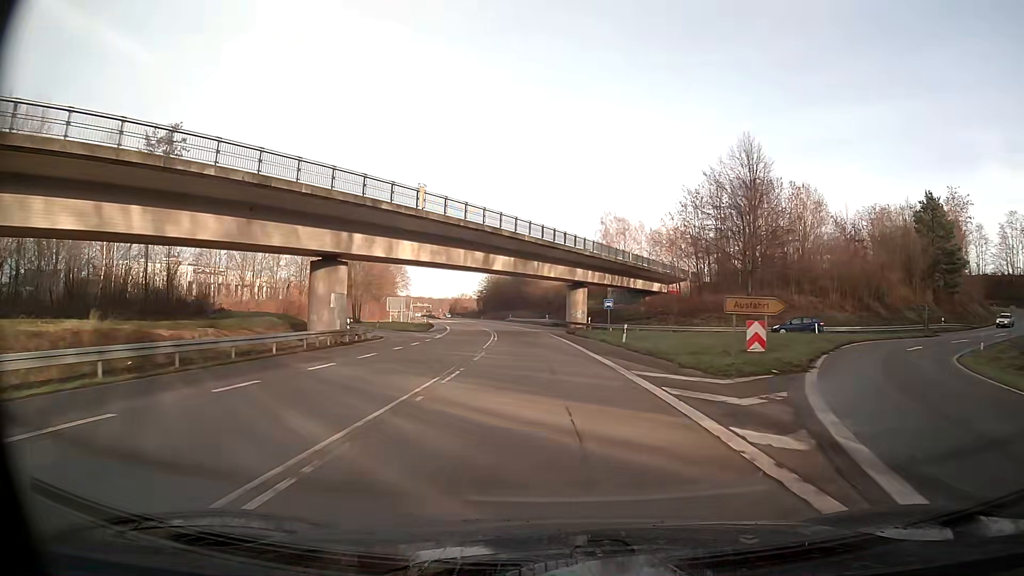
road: primary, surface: asphalt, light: Day
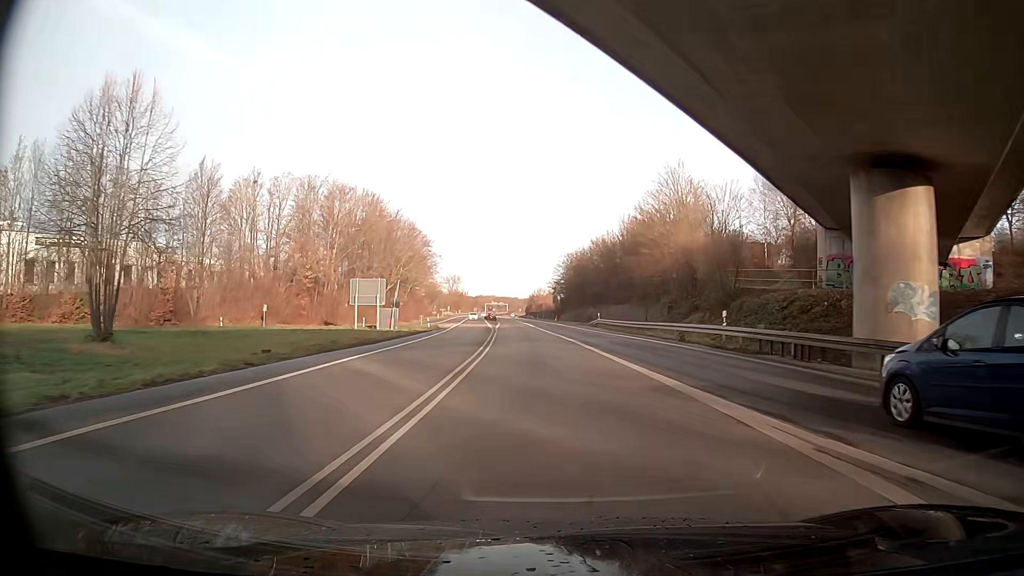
(-4.0, +62.5) m; -8°
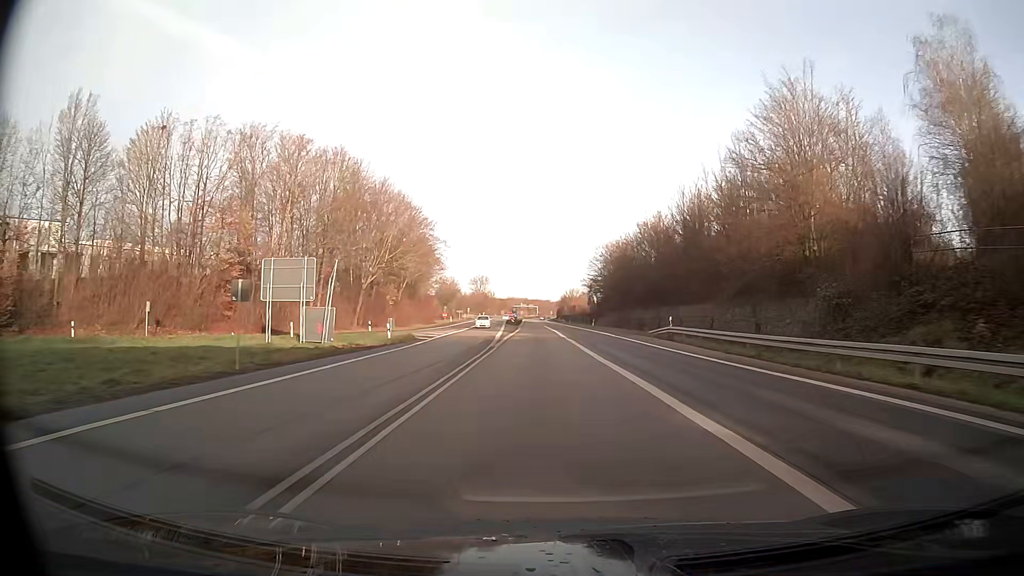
(-0.6, +25.4) m; -2°
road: trunk
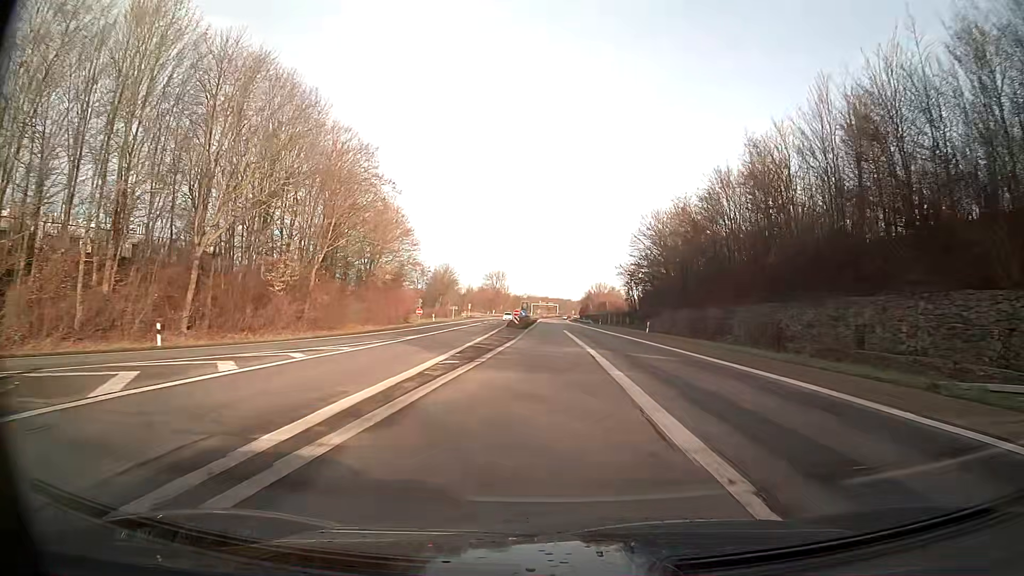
(-0.6, +38.4) m; -2°
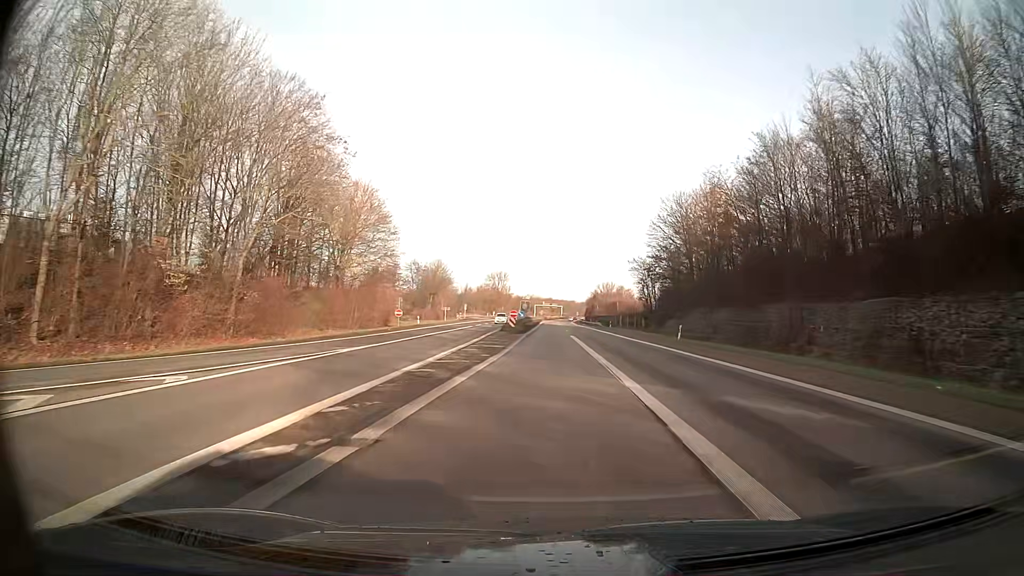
(0.0, +12.9) m; 0°
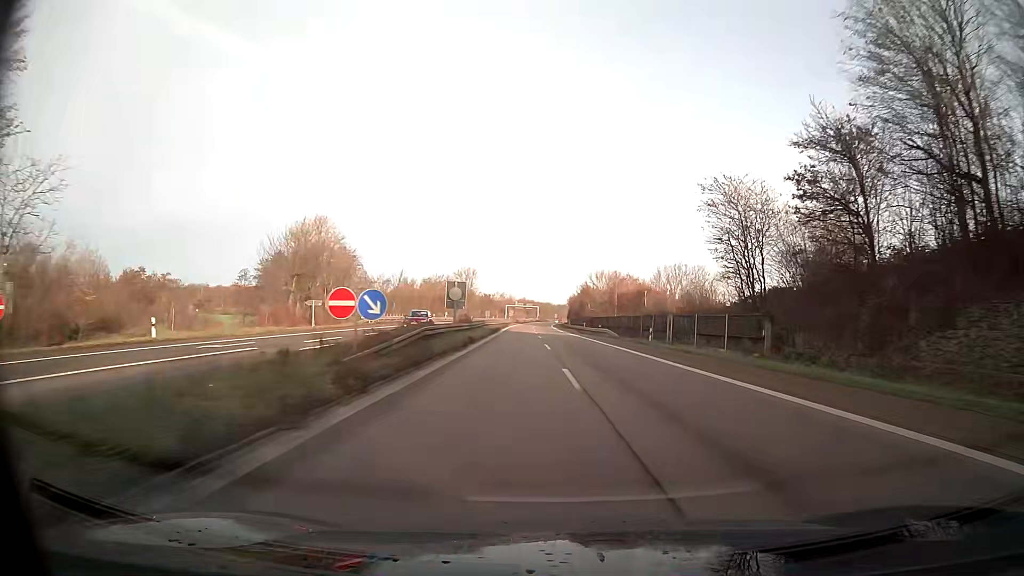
(+0.7, +53.1) m; +2°
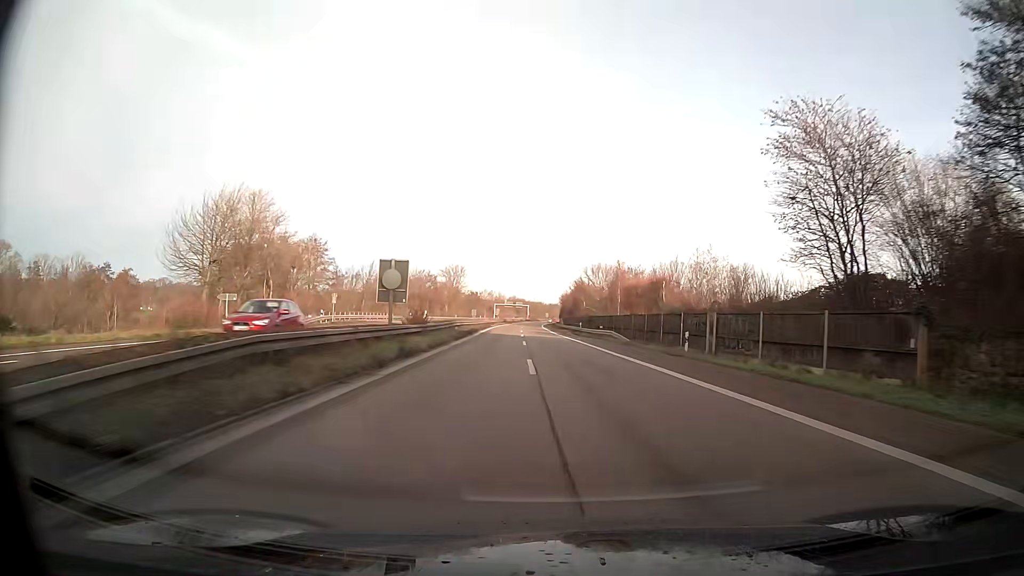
(+0.1, +14.2) m; +1°
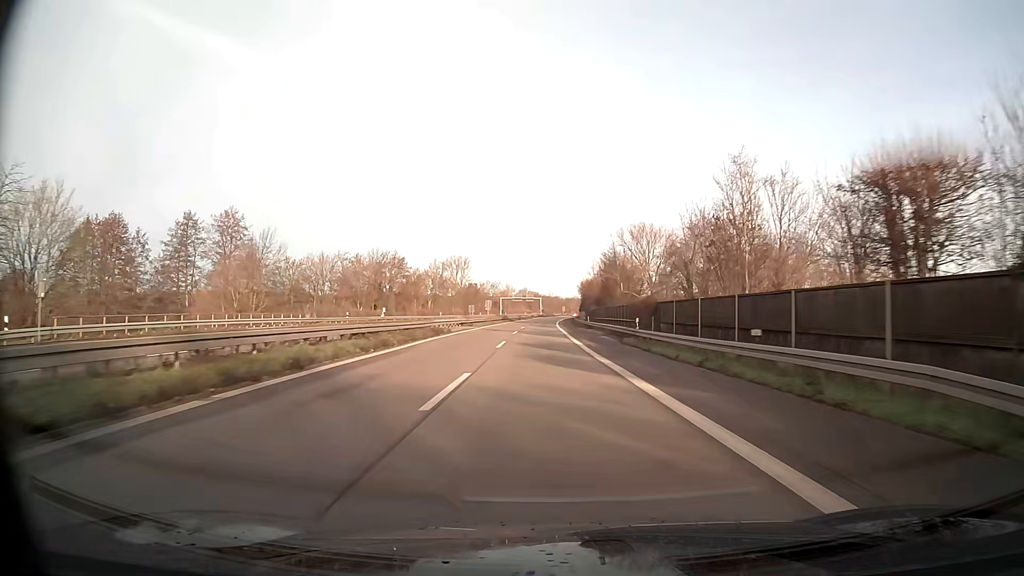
(-0.5, +43.2) m; -2°
(0, +10) (0, +20) (0, +30) (0, +40) (-1, +50) (-1, +60) (-1, +70) (-1, +80) (-1, +90) (-1, +100) m
